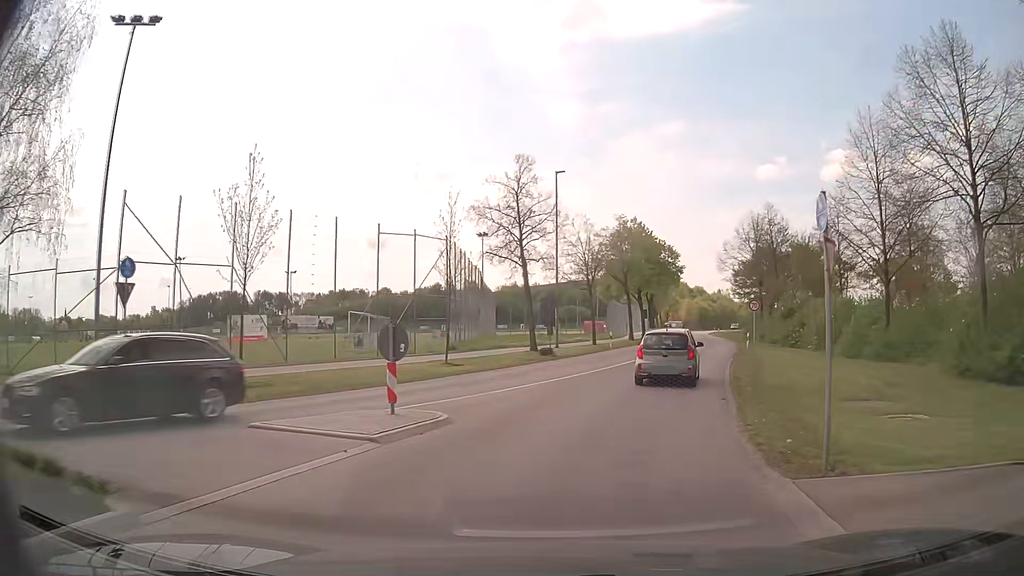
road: tertiary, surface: asphalt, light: Day
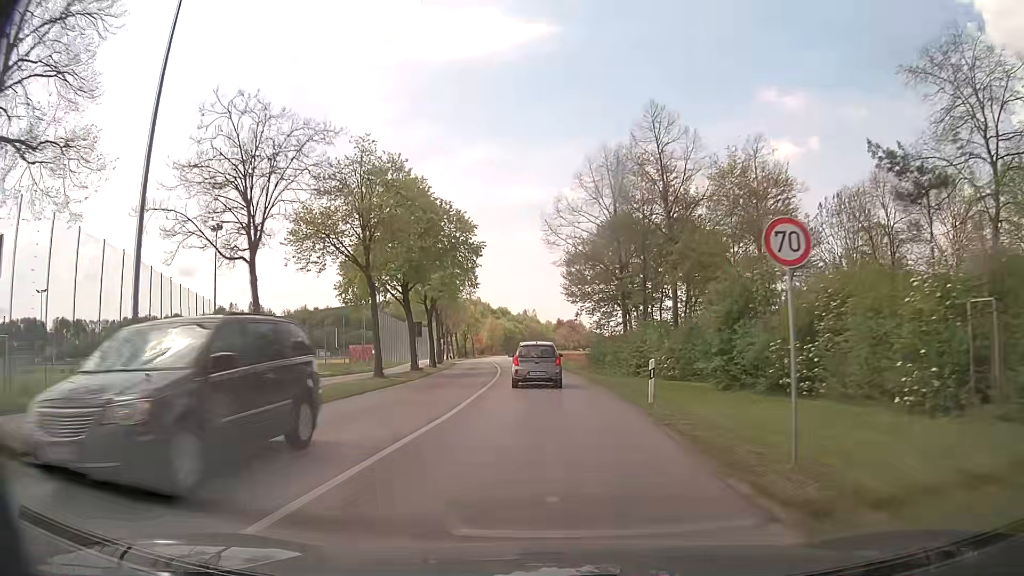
(+5.3, +27.0) m; +17°
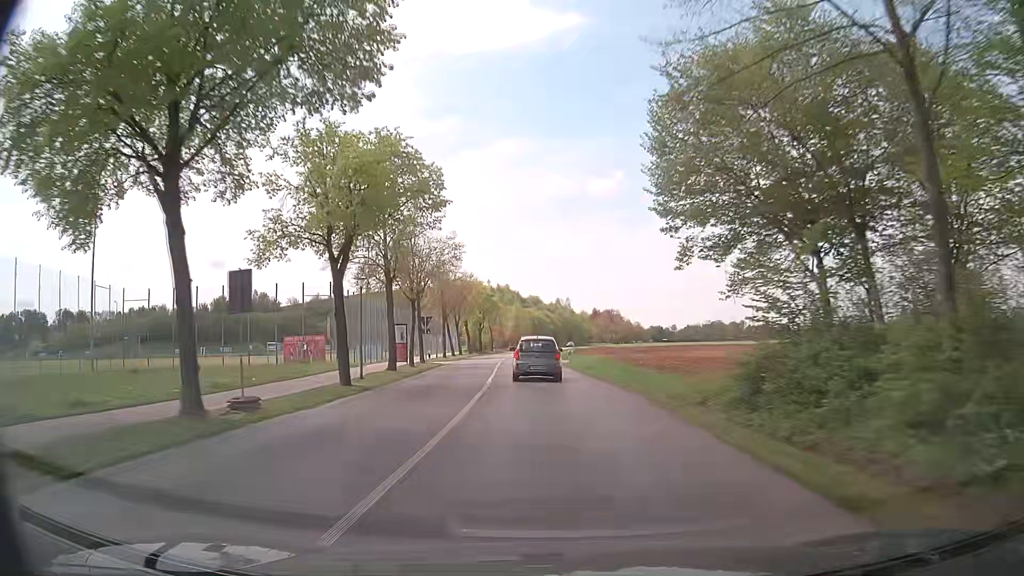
(-0.5, +26.7) m; -3°
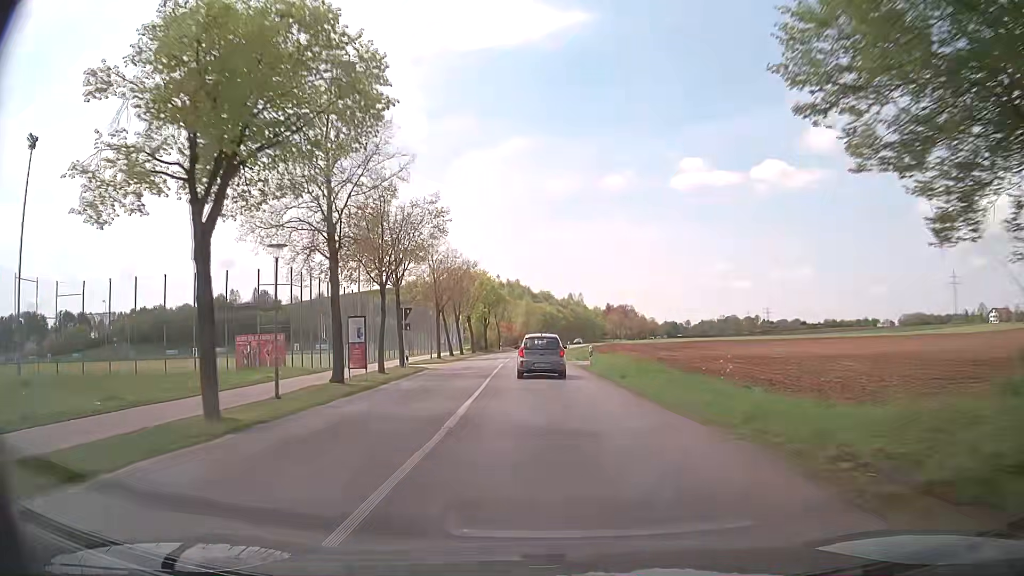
(0.0, +9.6) m; -1°
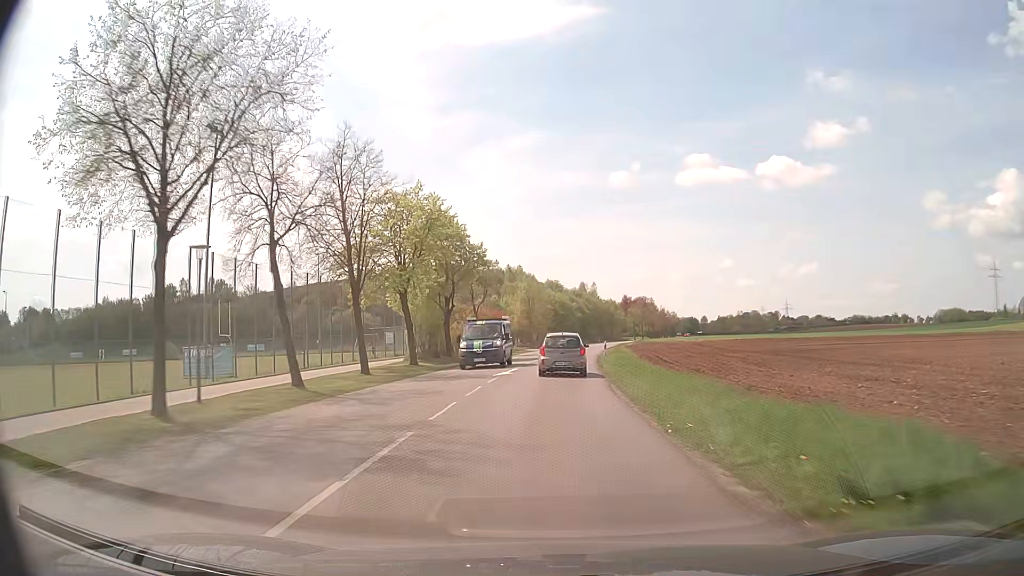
(-0.5, +39.7) m; 0°
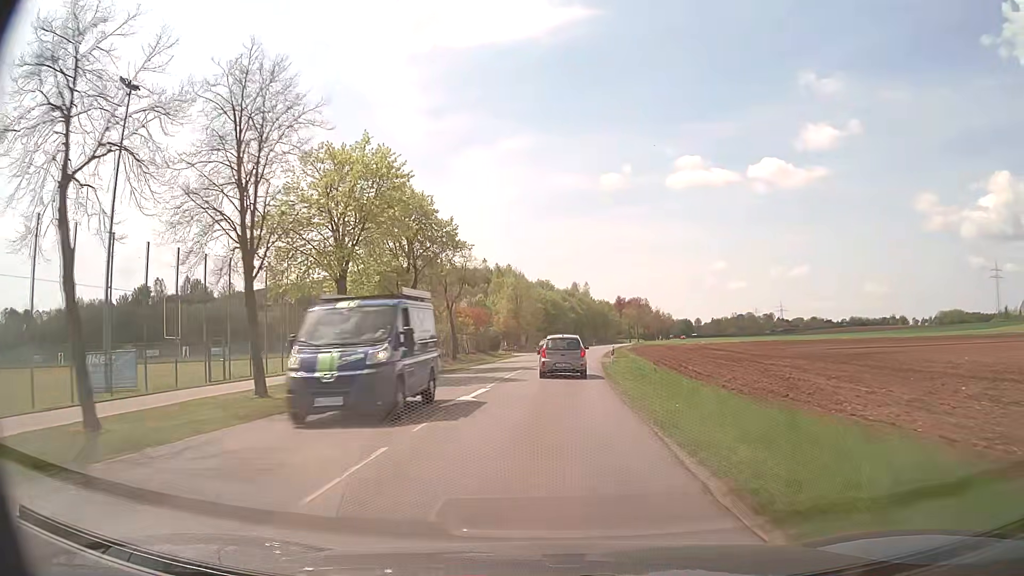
(+0.1, +10.2) m; +1°
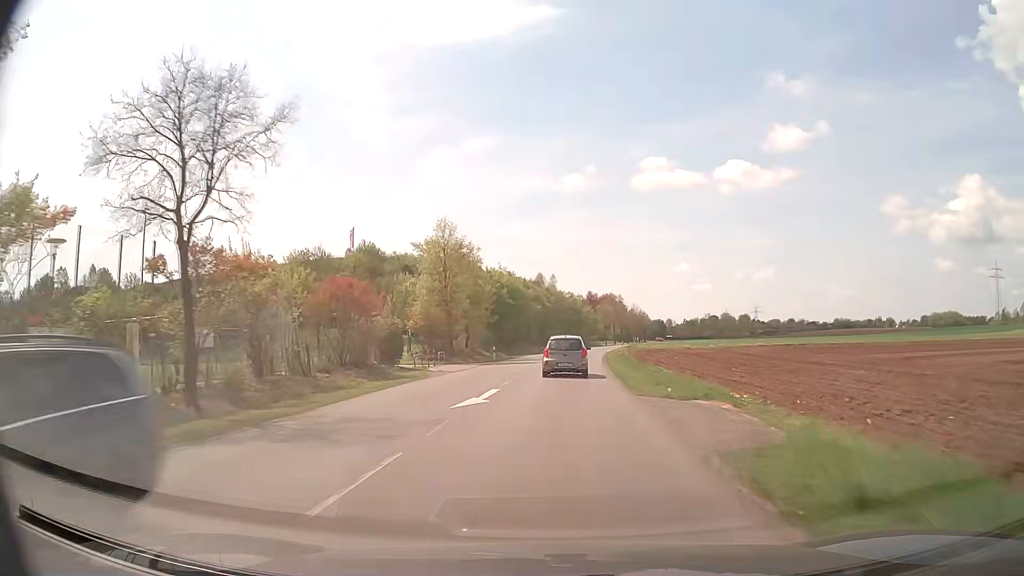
(+0.7, +31.8) m; +3°
(0, +10) (0, +20) (+1, +30) (+1, +40) (+2, +50) (+3, +60) (+4, +70) (+5, +80) (+7, +90) (+8, +100) m
